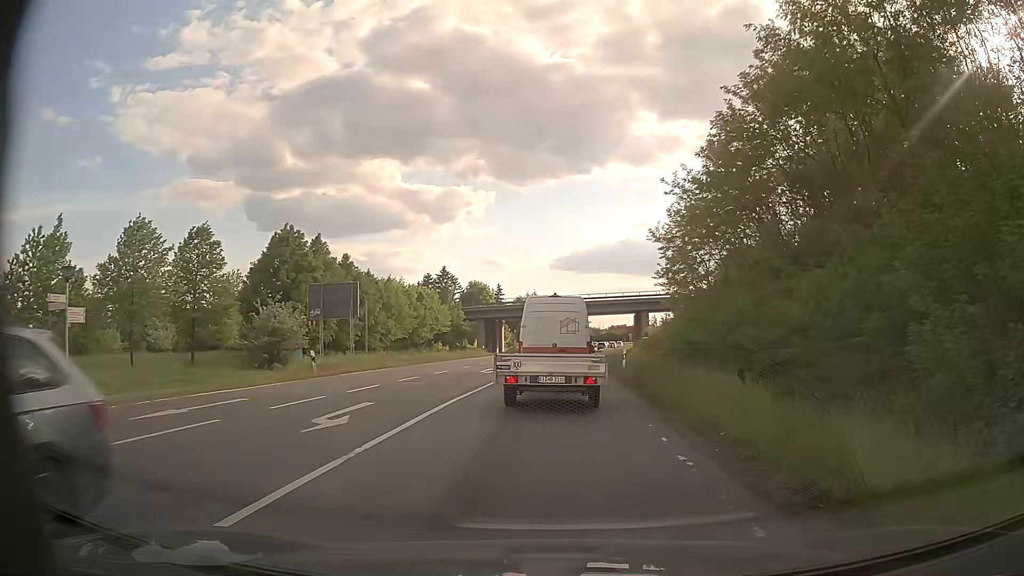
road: primary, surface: asphalt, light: Day
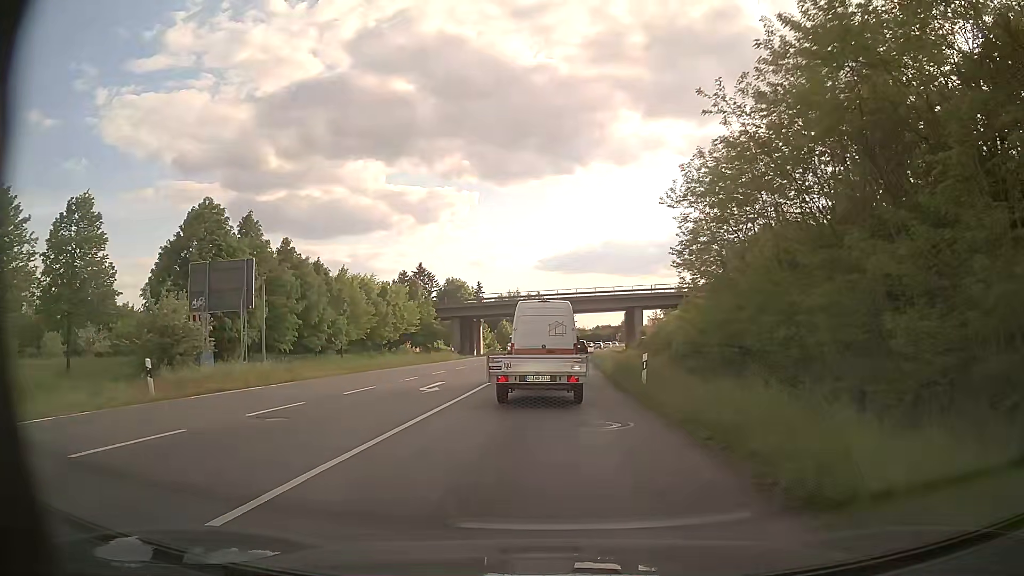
(+0.2, +11.2) m; +2°
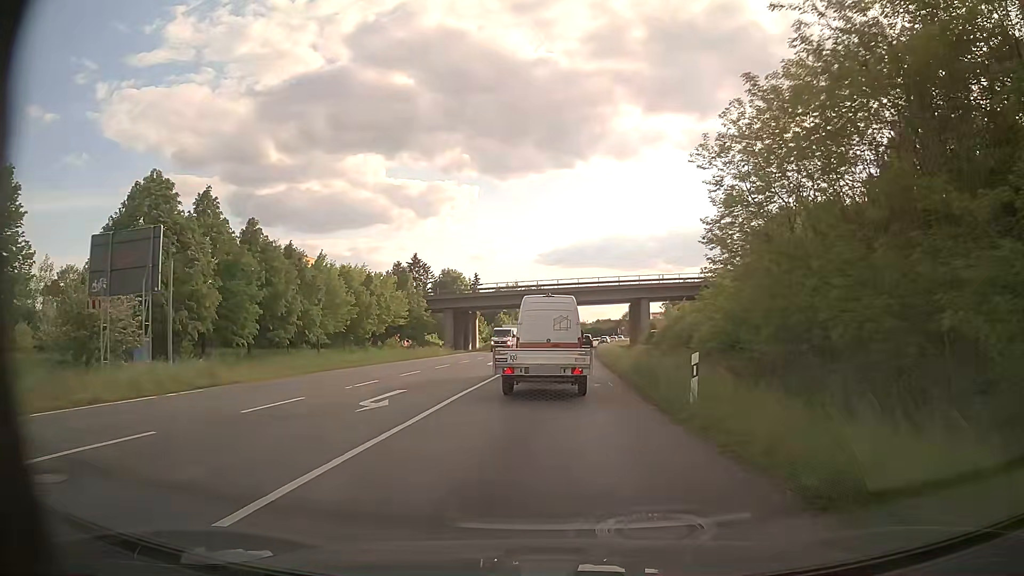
(0.0, +6.6) m; 0°
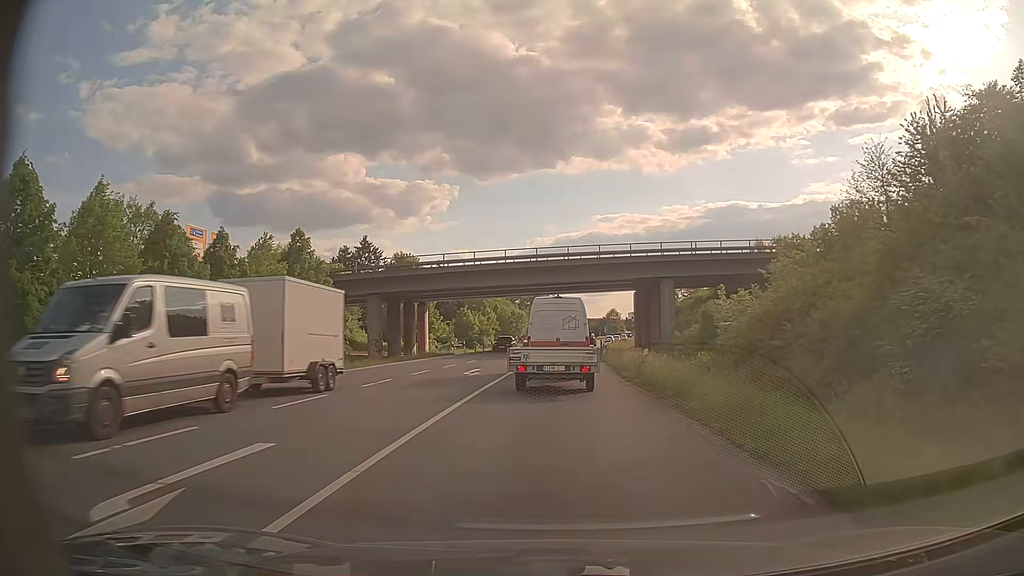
(+0.4, +29.3) m; +2°
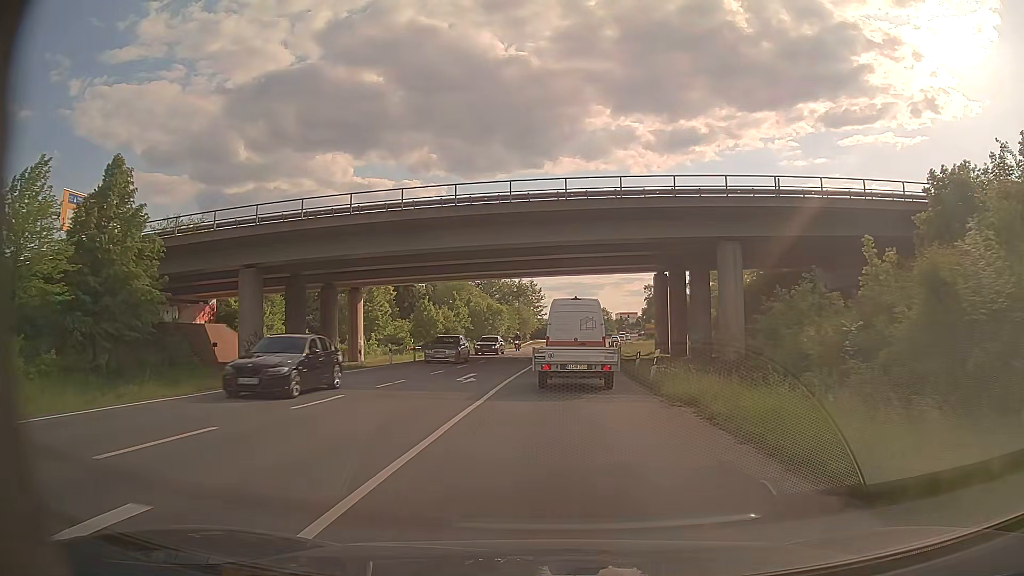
(+0.2, +23.6) m; +1°
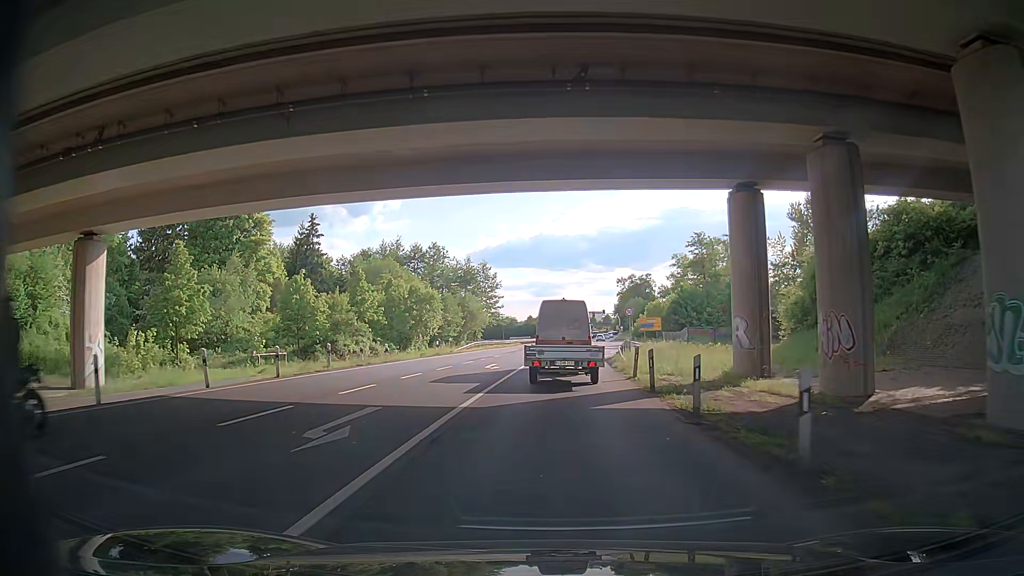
(+0.9, +32.4) m; +1°
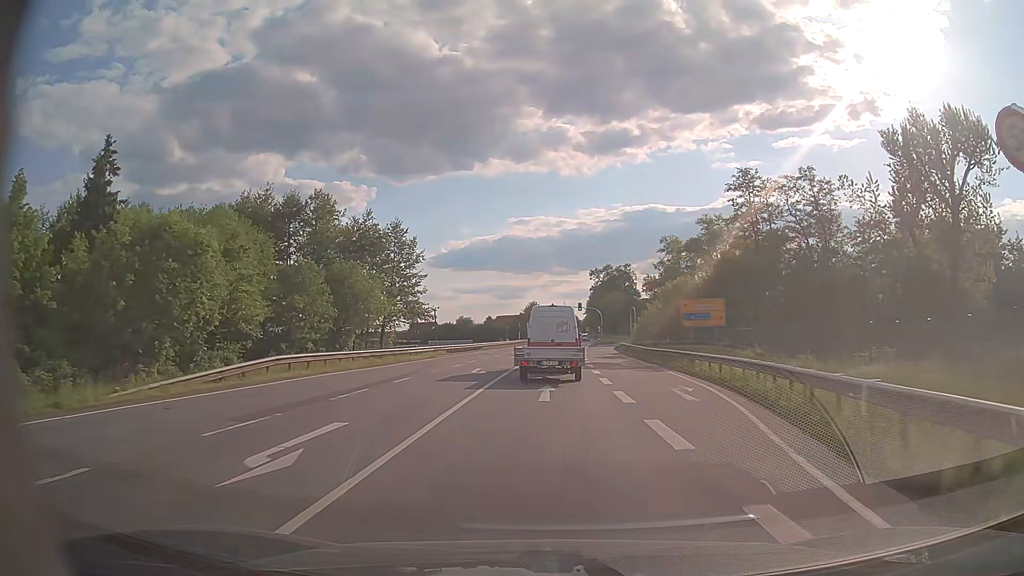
(+2.2, +41.9) m; +5°
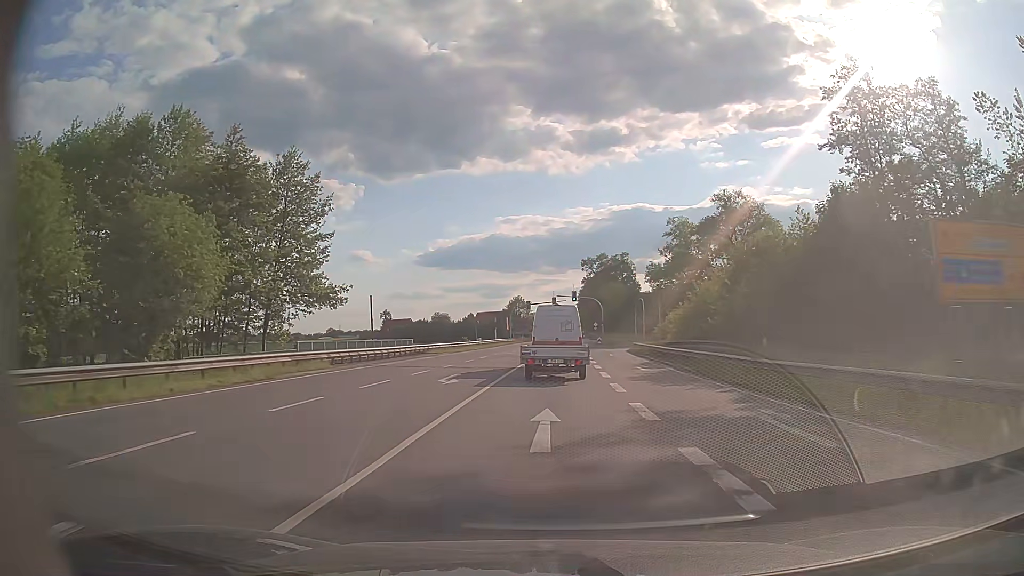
(+0.3, +27.0) m; +1°
(0, +10) (0, +20) (0, +30) (+1, +40) (+1, +50) (+2, +60) (+2, +70) (+3, +80) (+3, +90) (+4, +100) m
